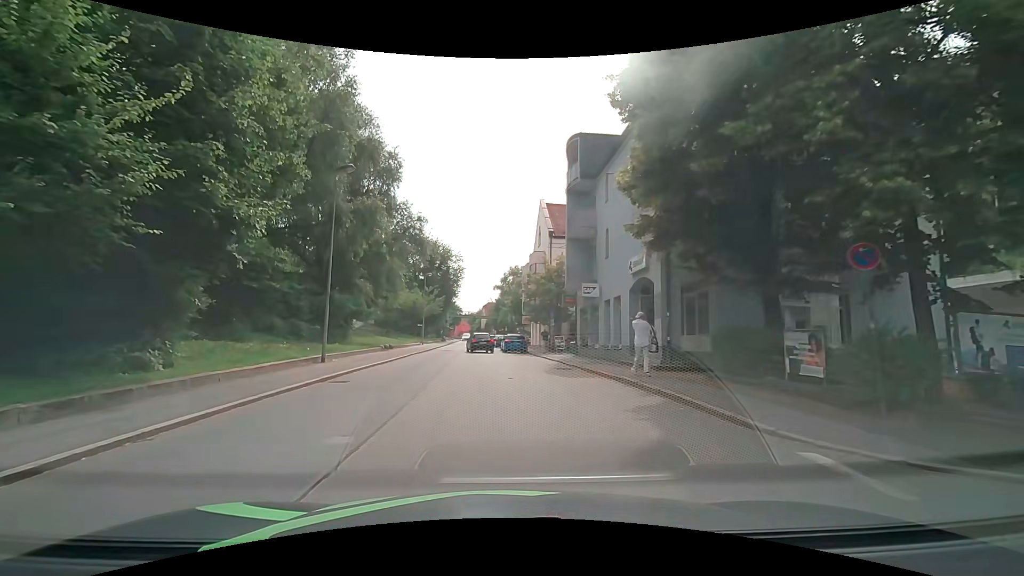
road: tertiary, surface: asphalt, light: Day
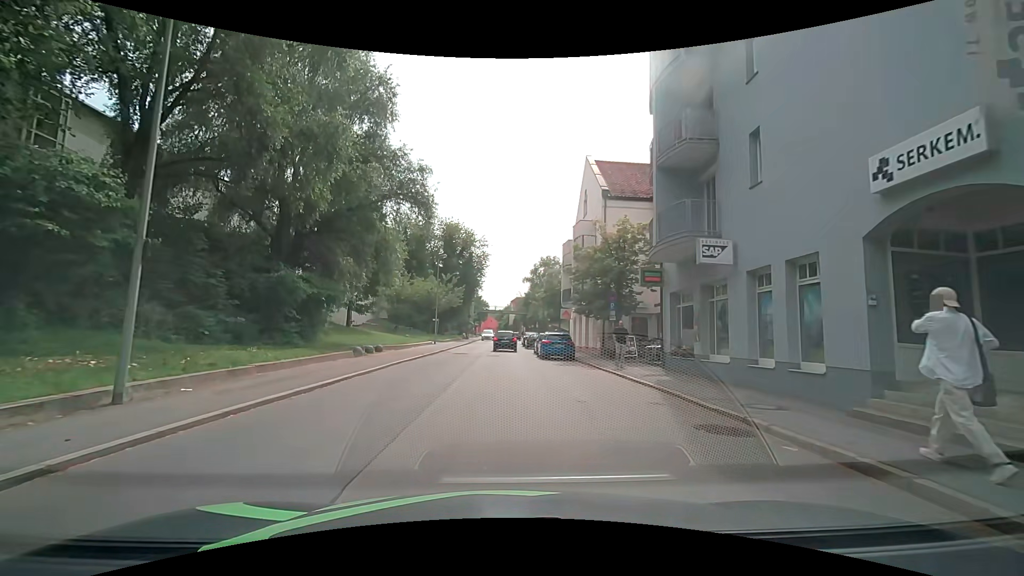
(-0.4, +11.9) m; -3°
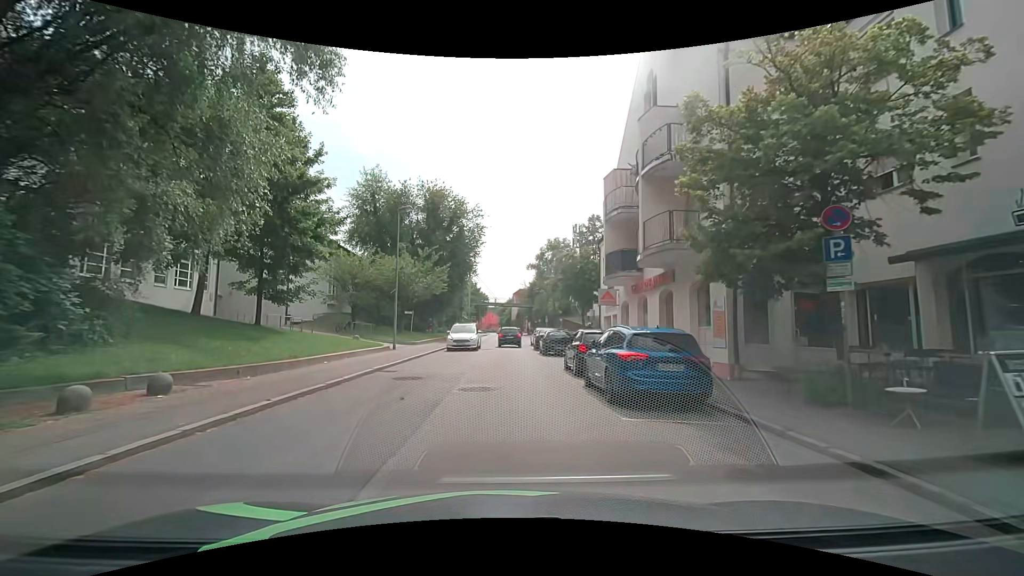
(0.0, +17.0) m; -1°
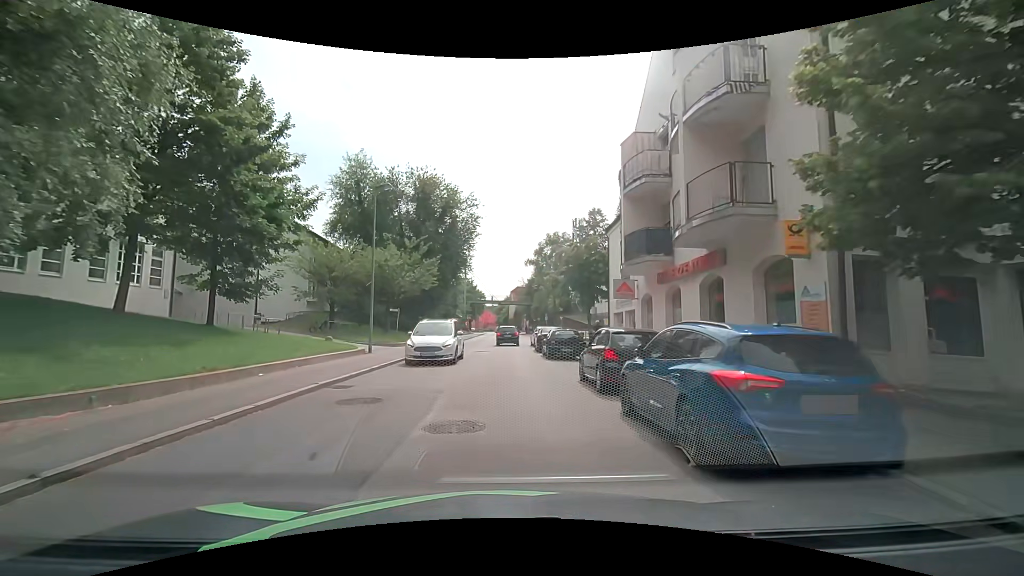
(0.0, +4.3) m; +2°
